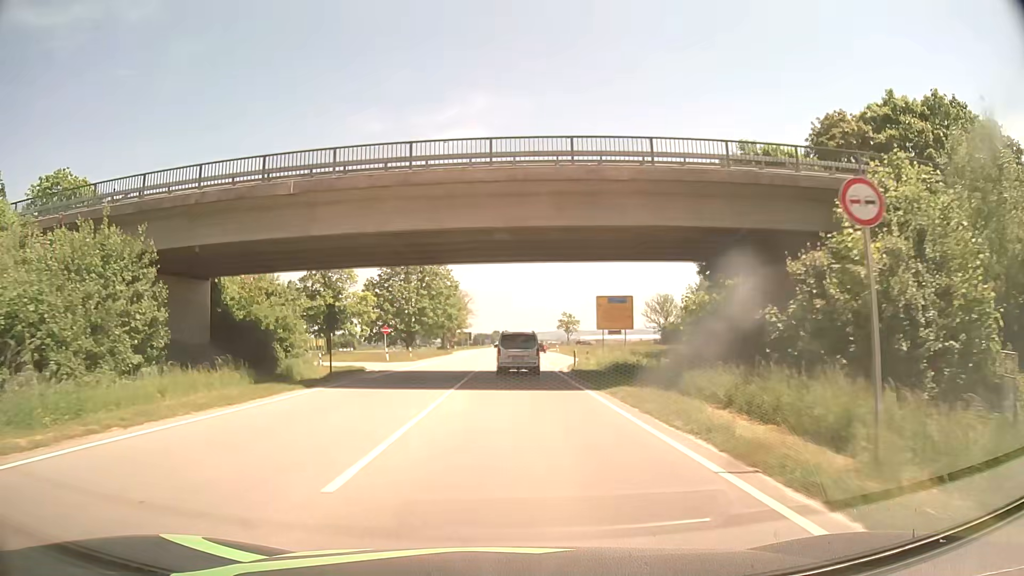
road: primary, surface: asphalt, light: Day
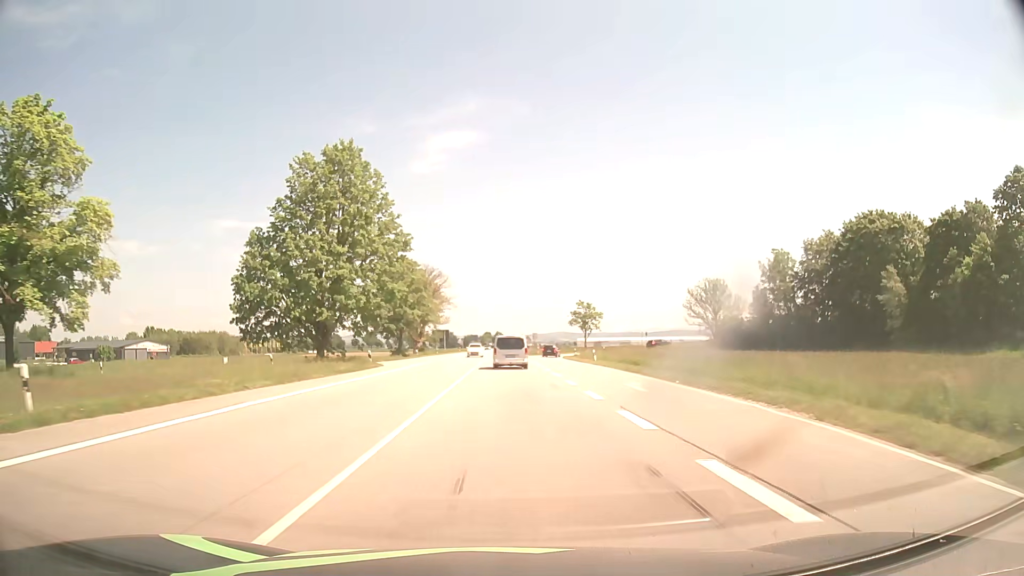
(+0.4, +47.2) m; +1°
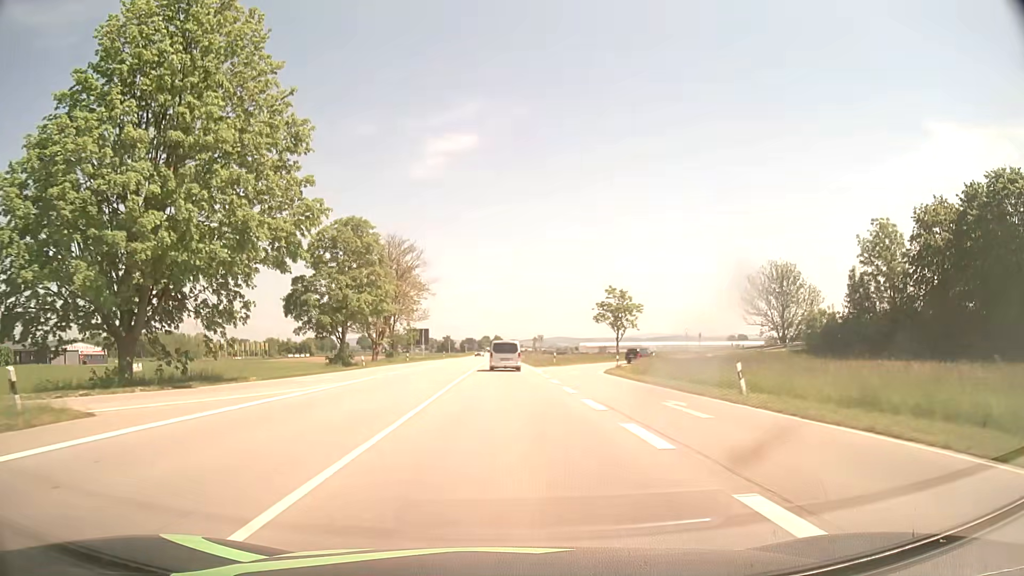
(0.0, +32.1) m; 0°
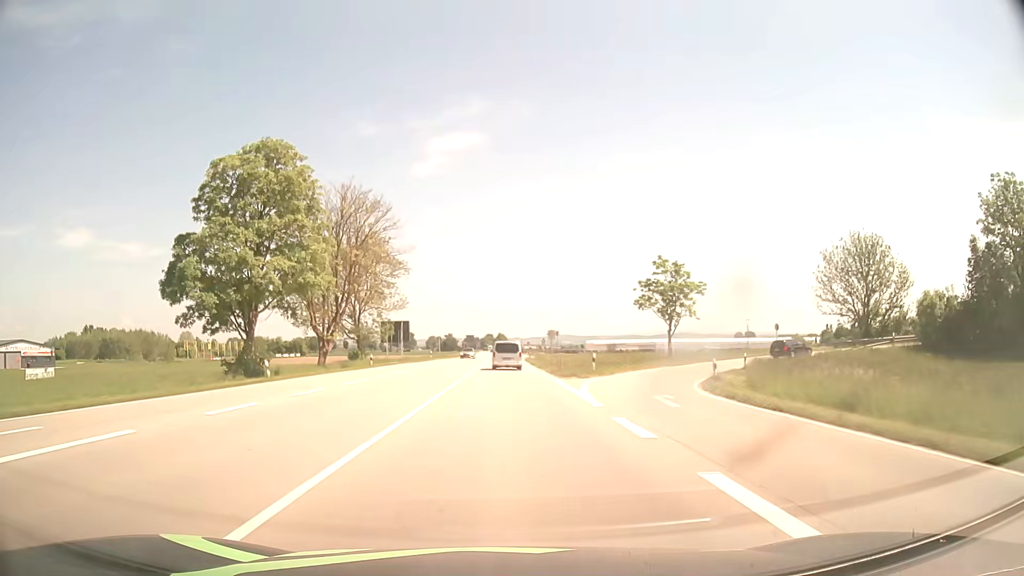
(-0.1, +23.0) m; 0°
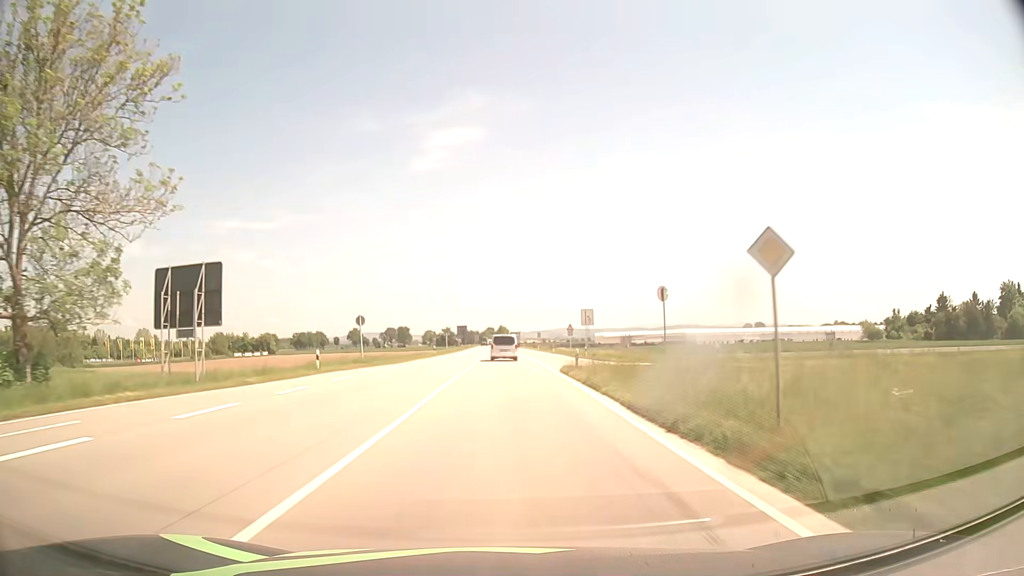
(-0.3, +49.6) m; 0°
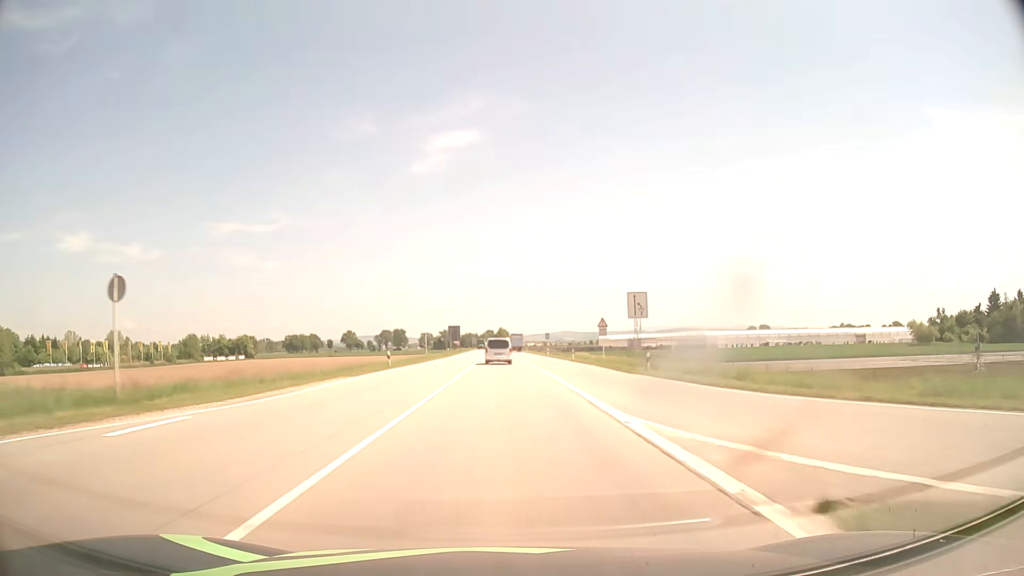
(0.0, +26.4) m; 0°
